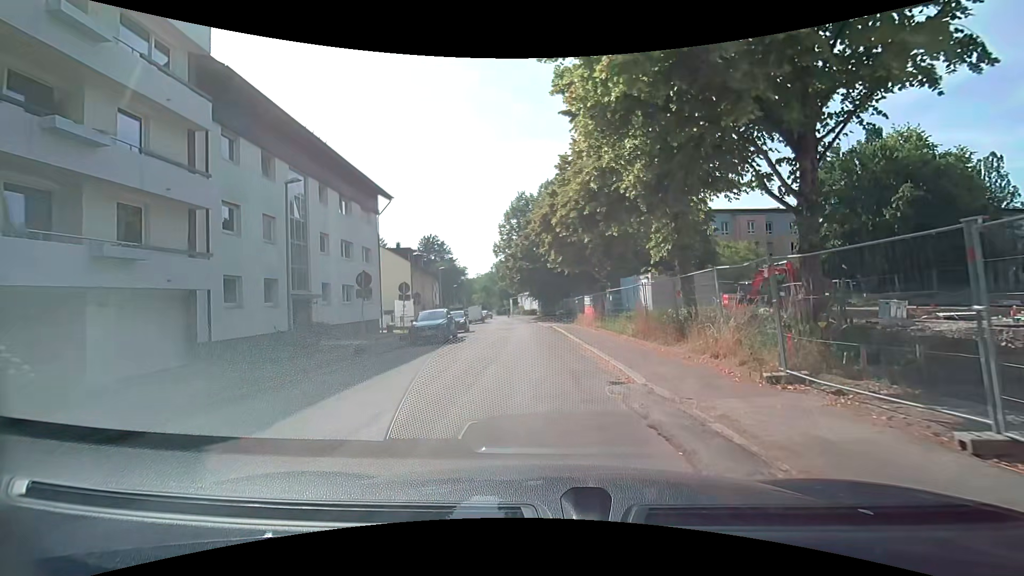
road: unclassified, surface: asphalt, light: Day
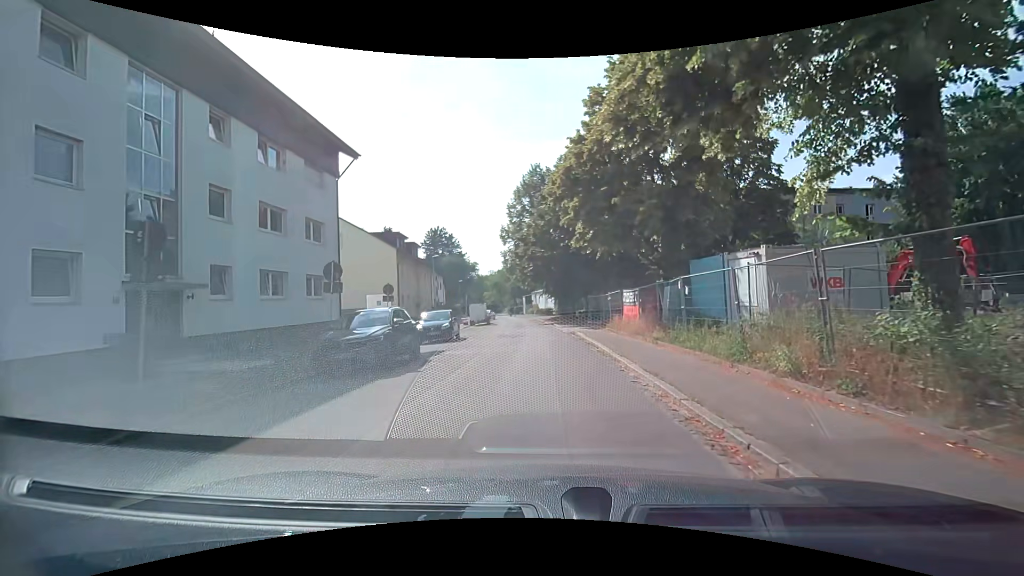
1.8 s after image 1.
(-0.2, +10.7) m; -2°
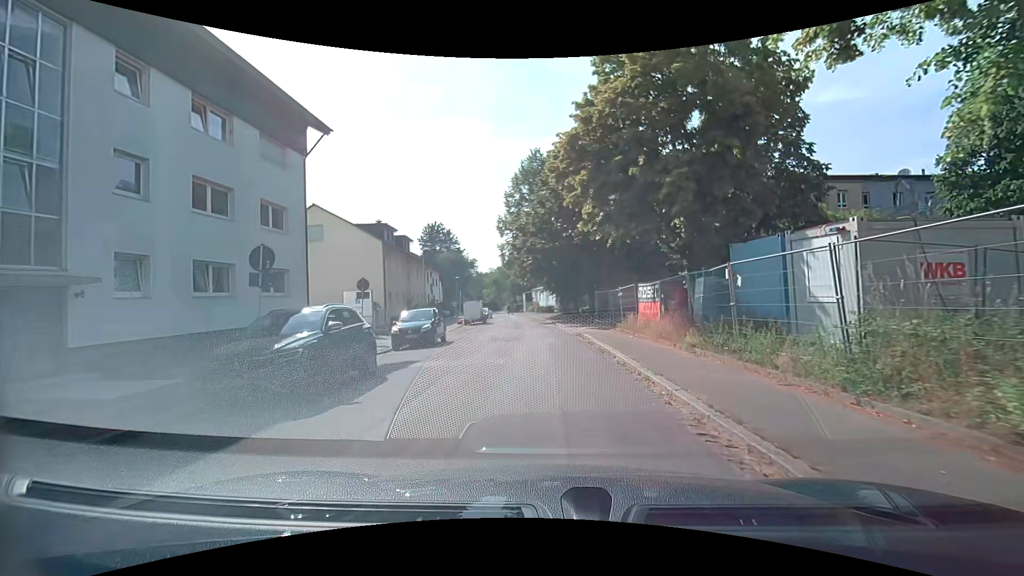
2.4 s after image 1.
(0.0, +3.9) m; +1°
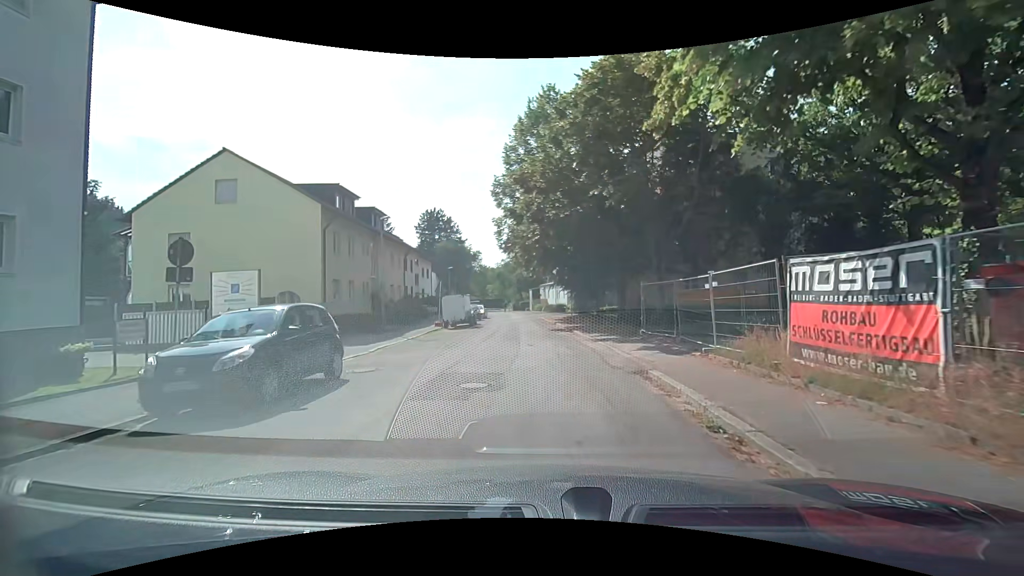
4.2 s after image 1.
(-0.2, +12.4) m; -1°
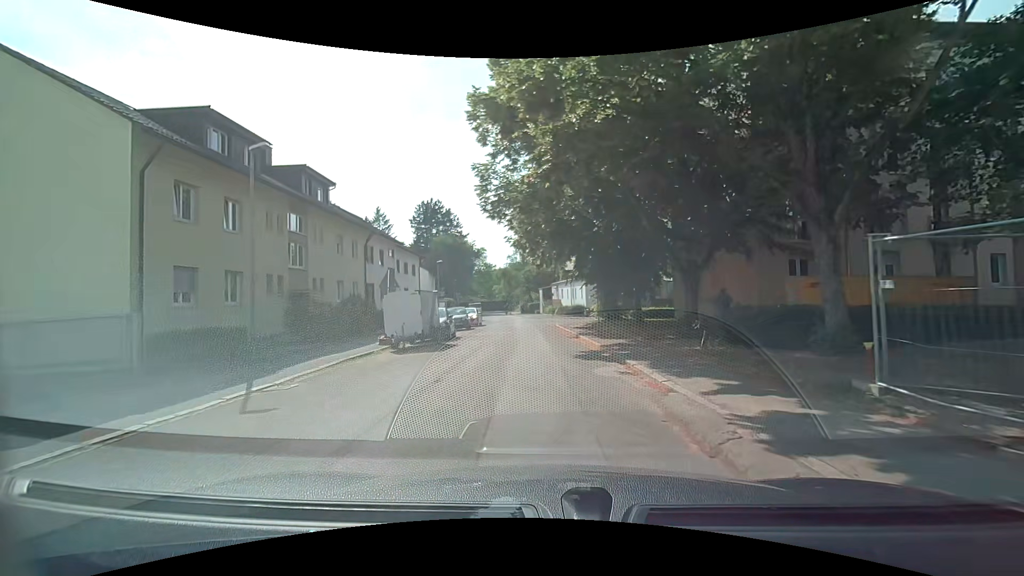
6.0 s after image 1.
(-0.3, +13.0) m; -2°
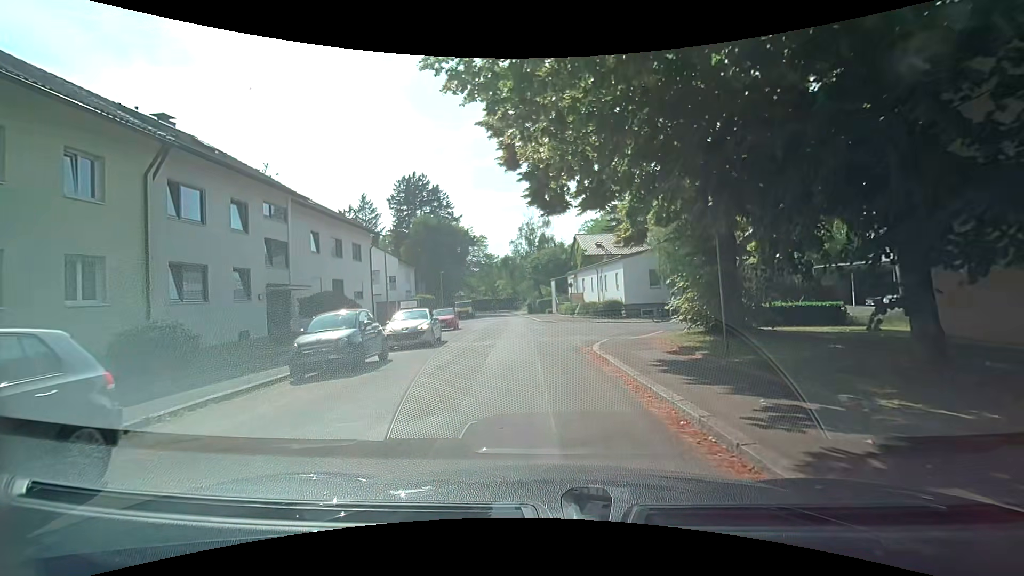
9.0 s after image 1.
(-0.7, +19.6) m; -2°
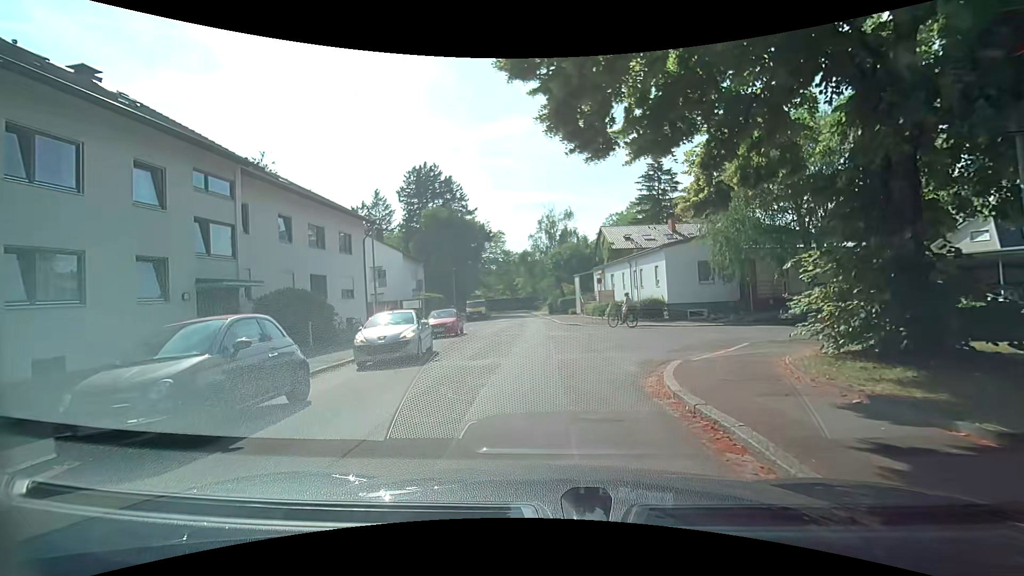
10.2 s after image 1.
(-0.1, +5.9) m; -3°
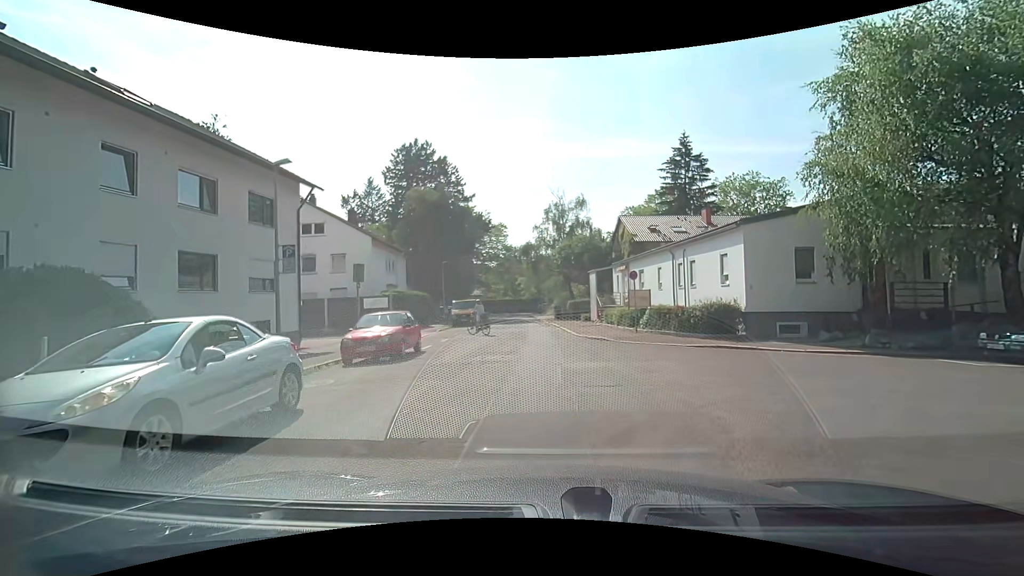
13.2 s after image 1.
(-0.1, +9.9) m; -2°
